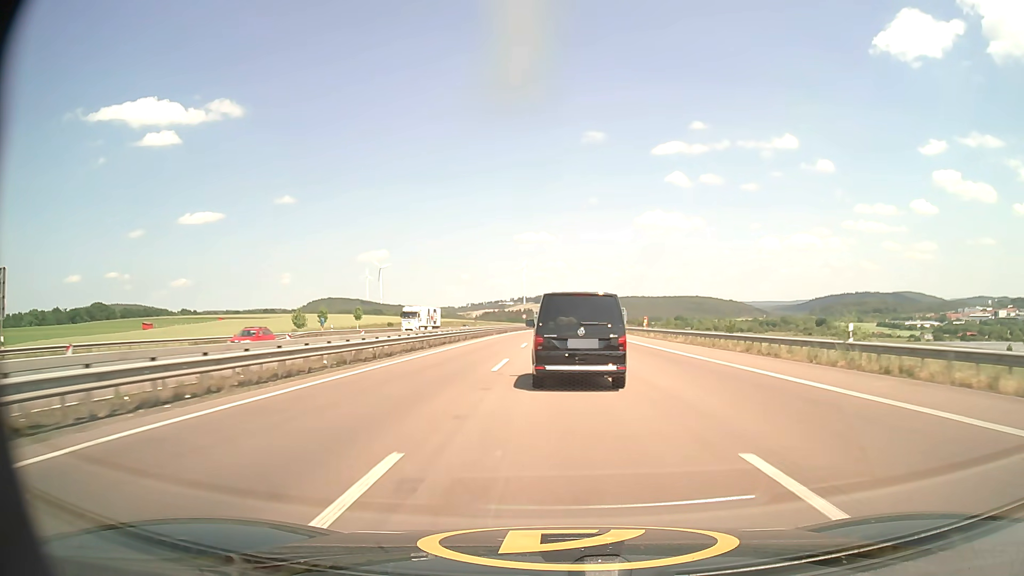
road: motorway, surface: asphalt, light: Day
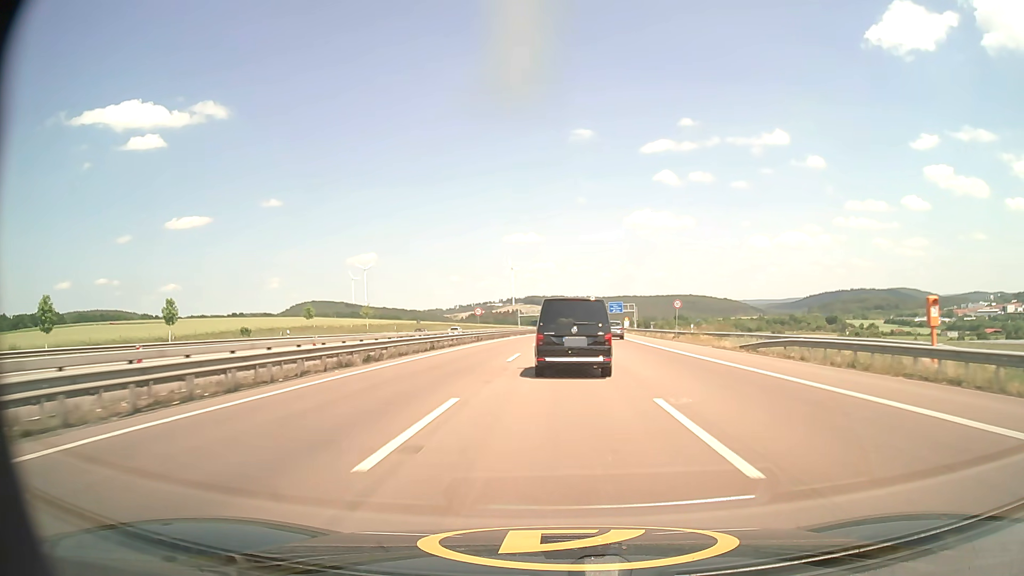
(+0.3, +66.6) m; +1°
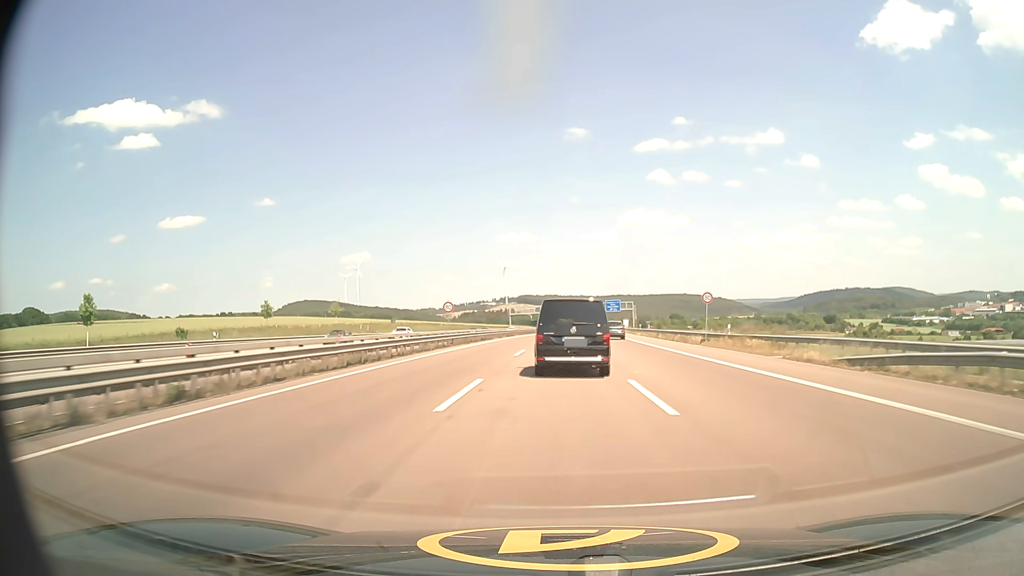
(+0.1, +13.7) m; +1°
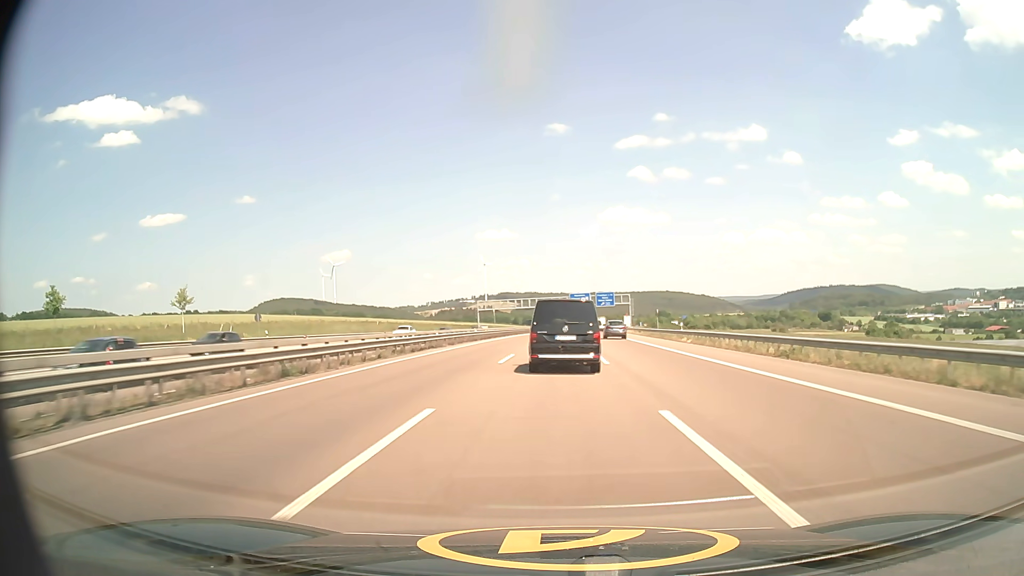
(+0.6, +41.3) m; +2°
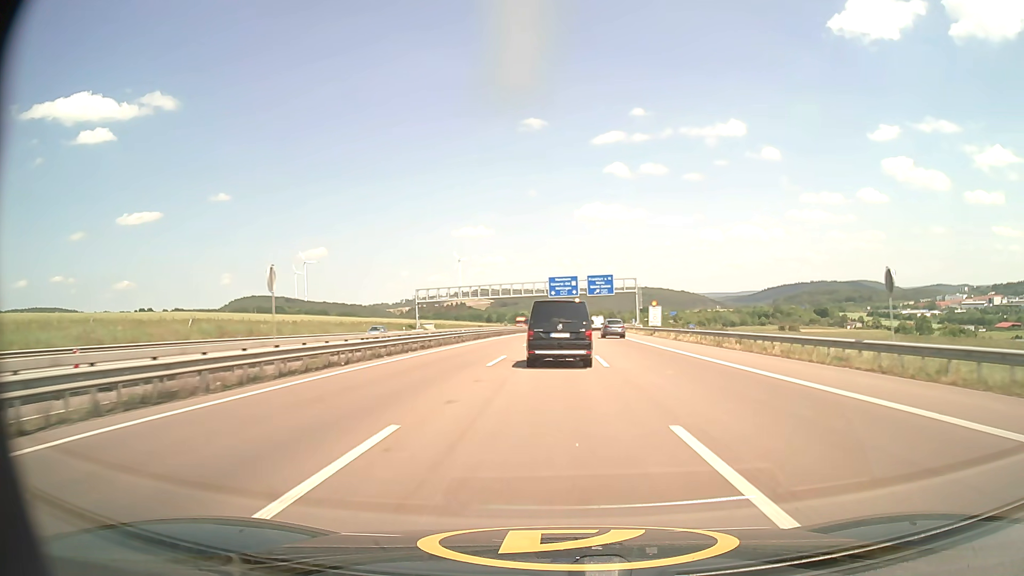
(+0.9, +55.3) m; +2°
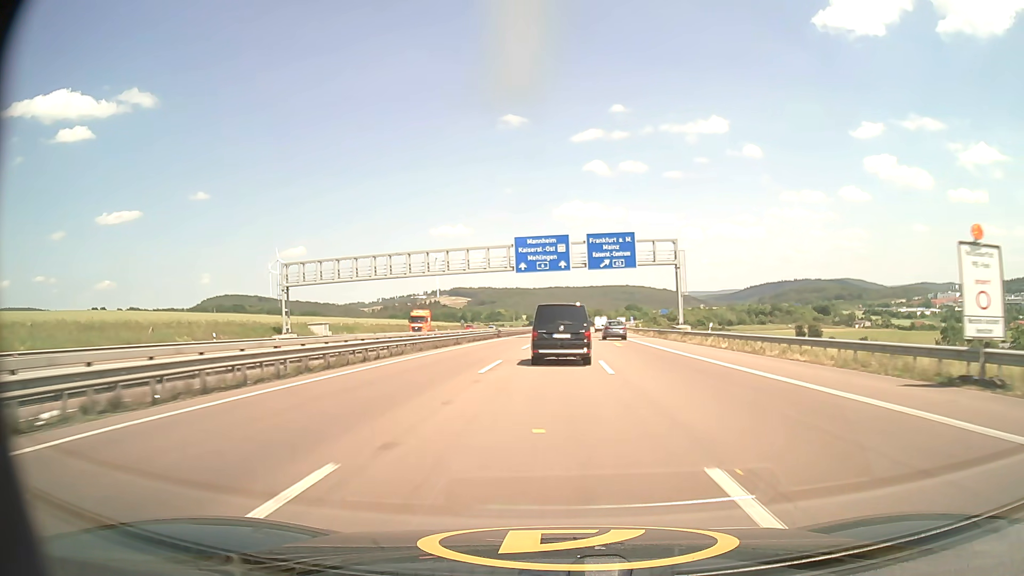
(+0.9, +55.8) m; +2°
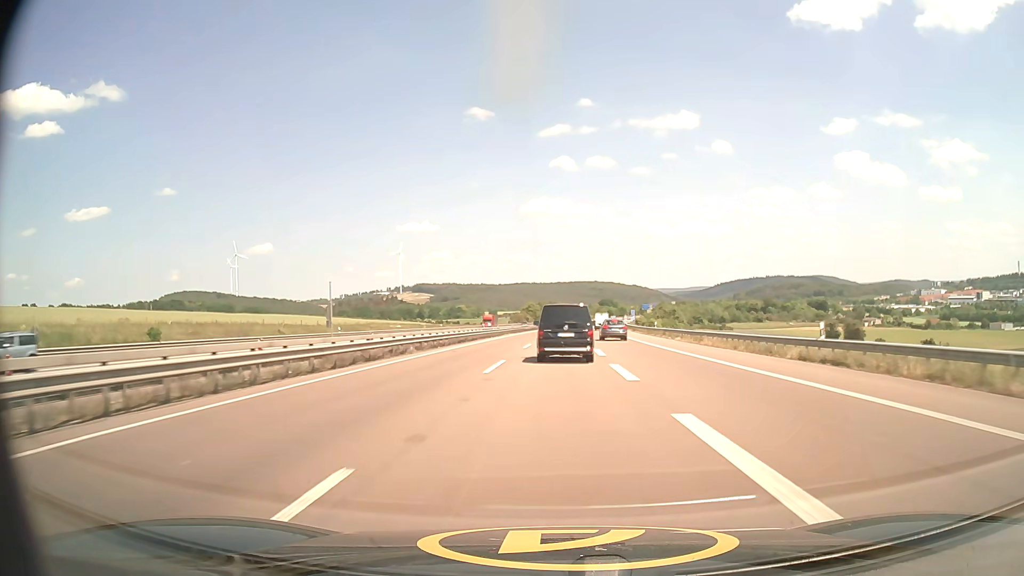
(+1.5, +71.5) m; +2°
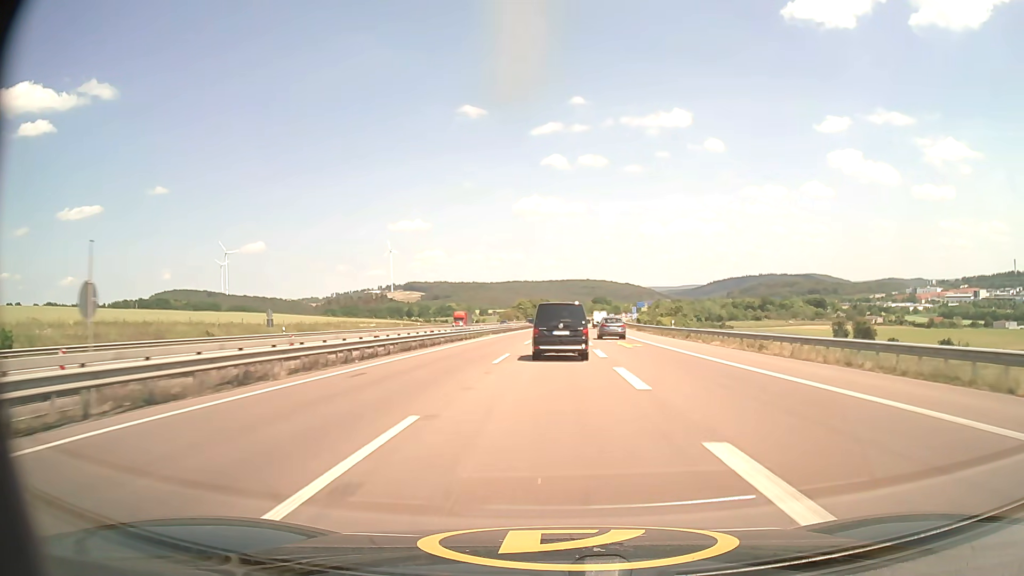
(+0.1, +14.4) m; +1°
(0, +10) (0, +20) (0, +30) (0, +40) (+1, +50) (+1, +60) (+1, +70) (+2, +80) (+2, +90) (+3, +100) m
